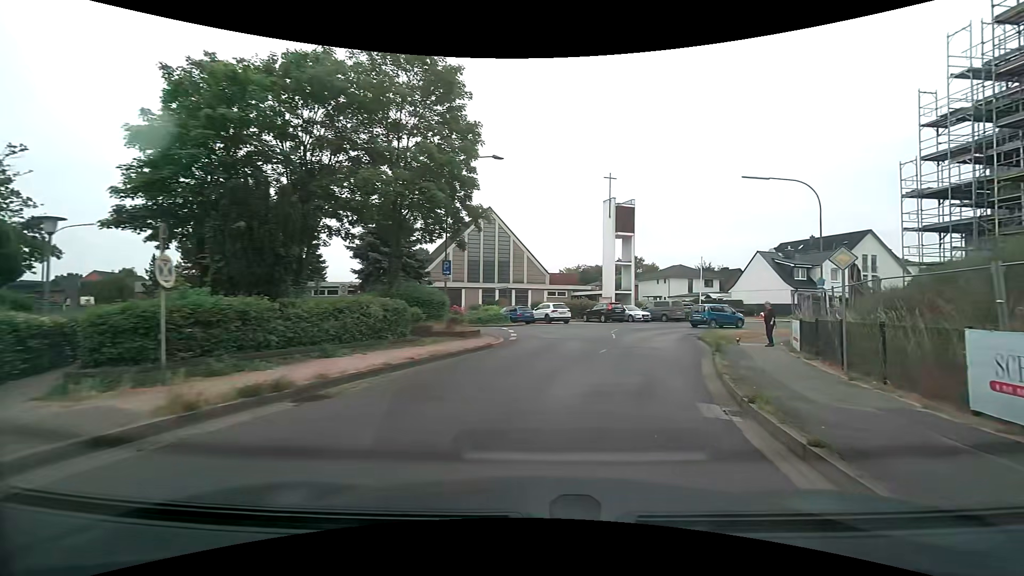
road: residential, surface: asphalt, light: Day
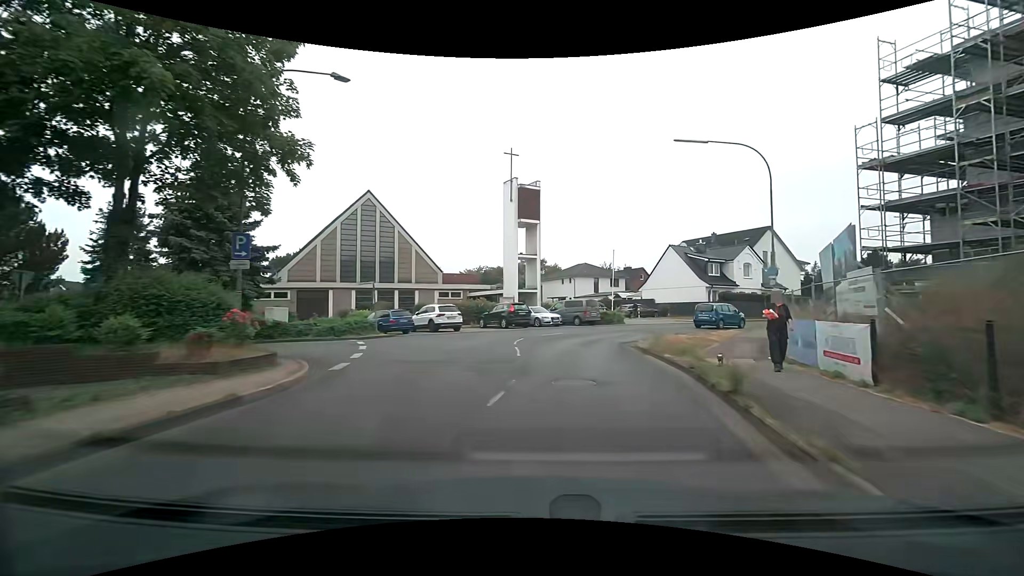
(+1.0, +9.2) m; +11°
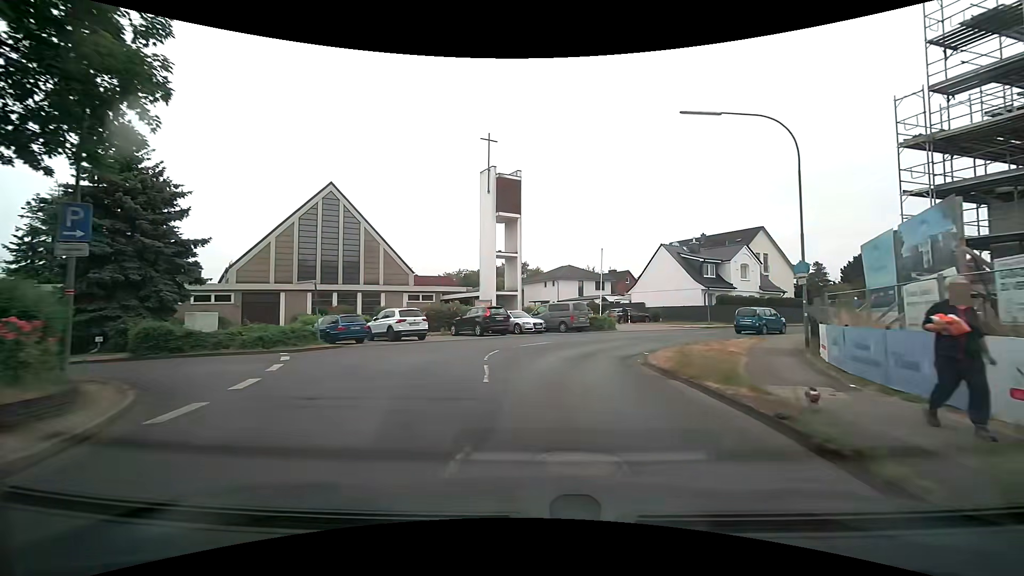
(+0.1, +4.6) m; +1°
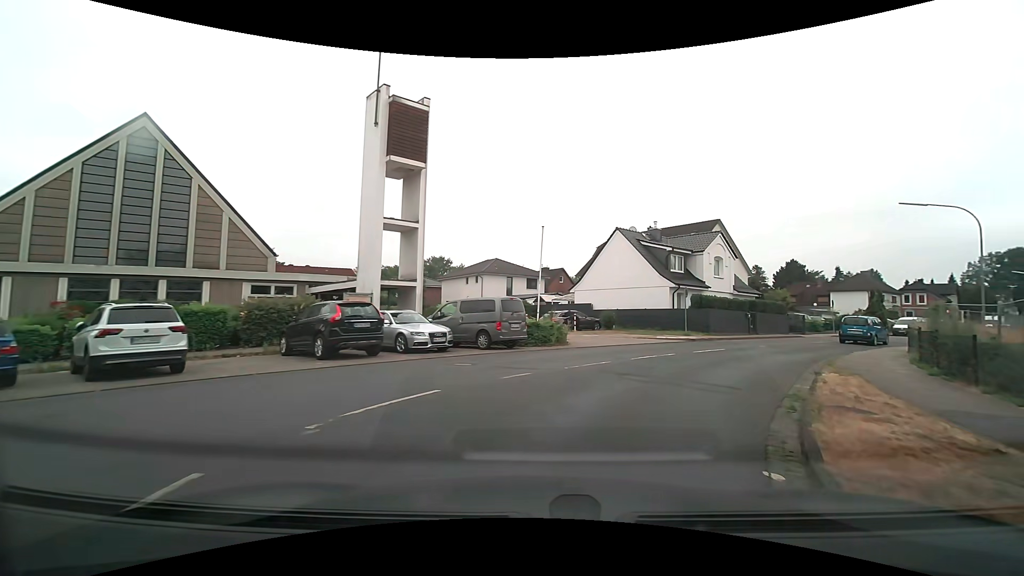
(+0.7, +12.7) m; +9°
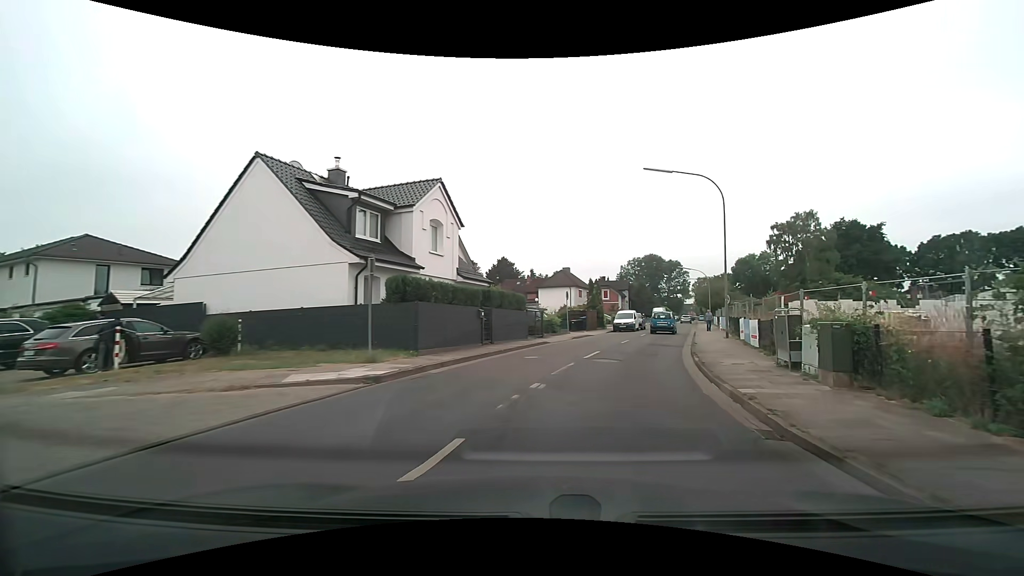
(+4.8, +16.3) m; +31°
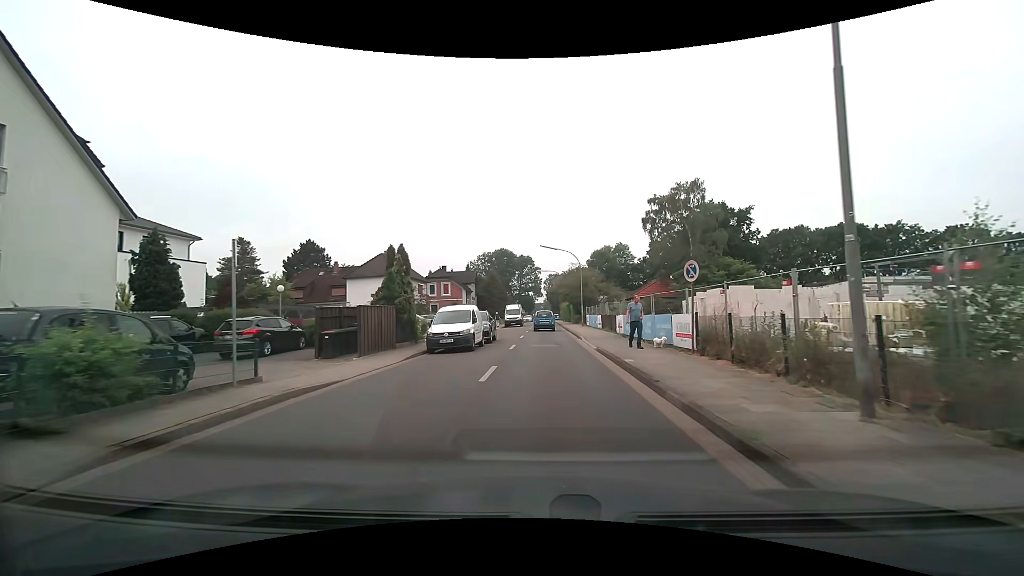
(+4.6, +23.4) m; +16°
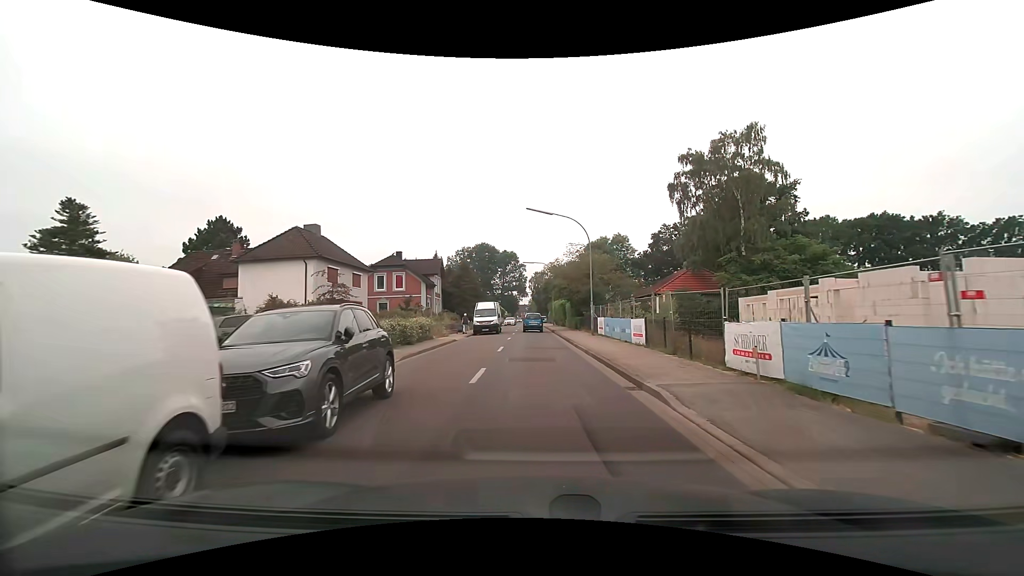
(+0.3, +18.1) m; +2°
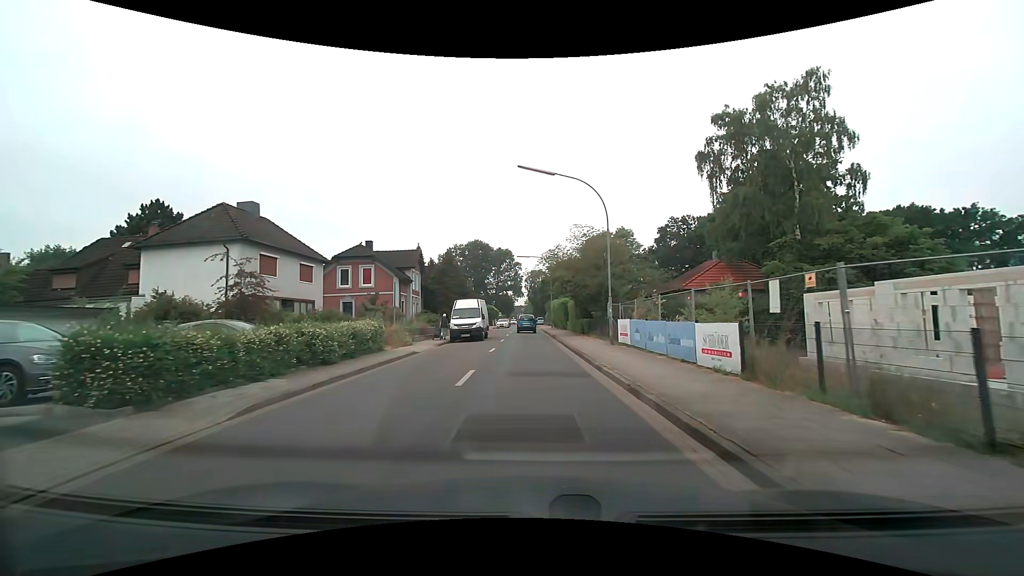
(+0.1, +9.2) m; 0°
